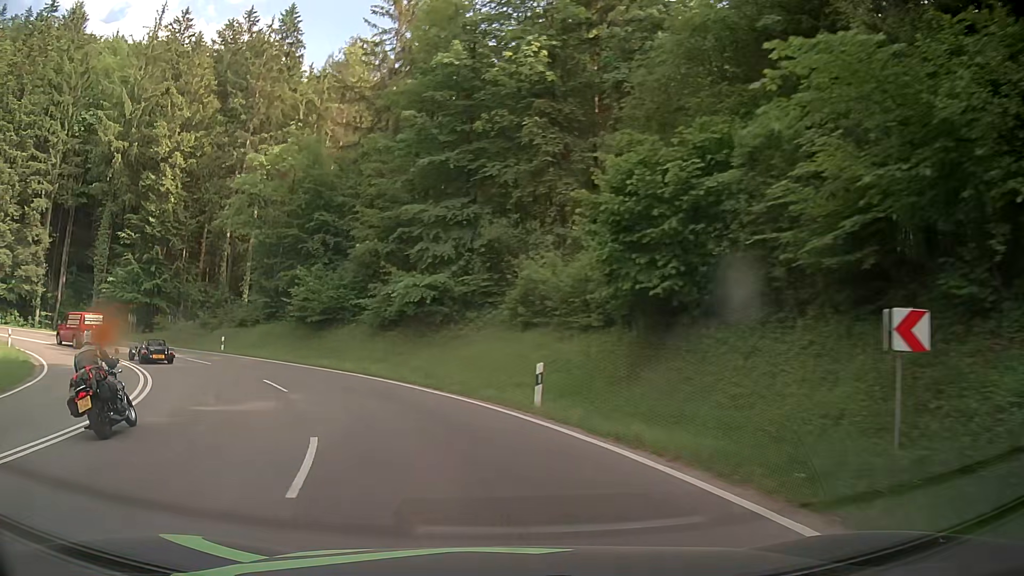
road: primary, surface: asphalt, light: Day
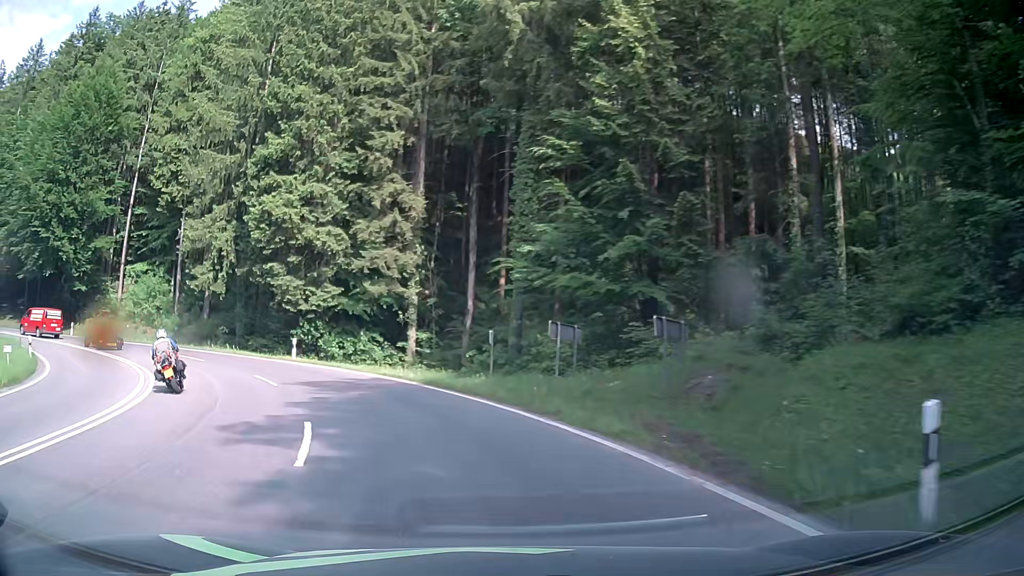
(-14.1, +32.0) m; -48°
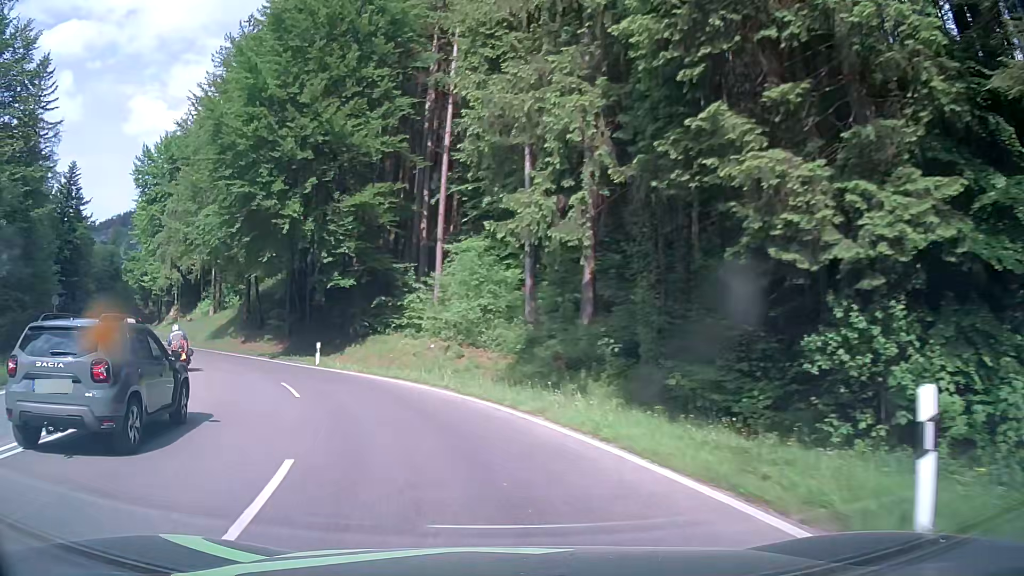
(-9.1, +26.5) m; -37°
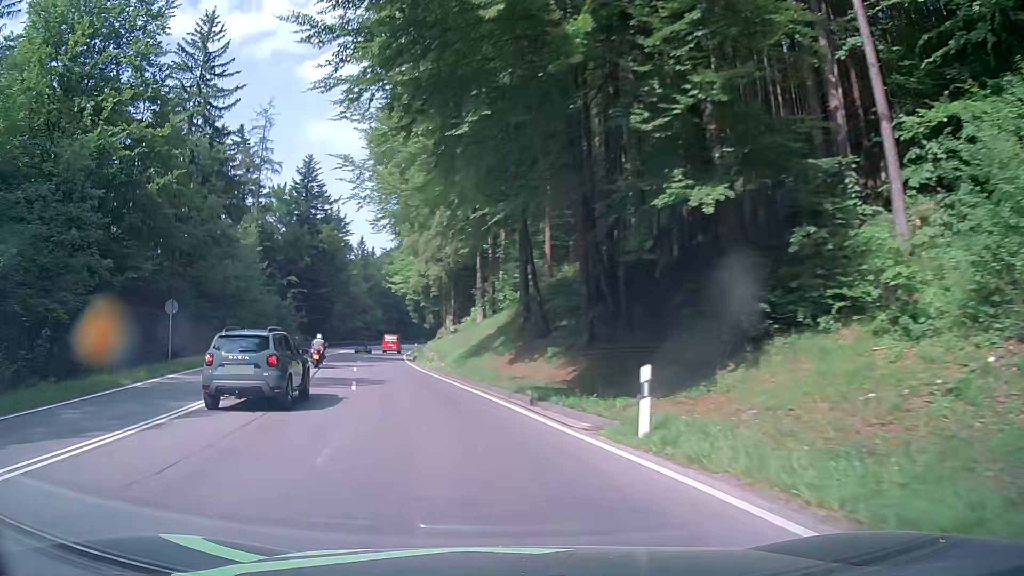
(-5.3, +20.7) m; -28°
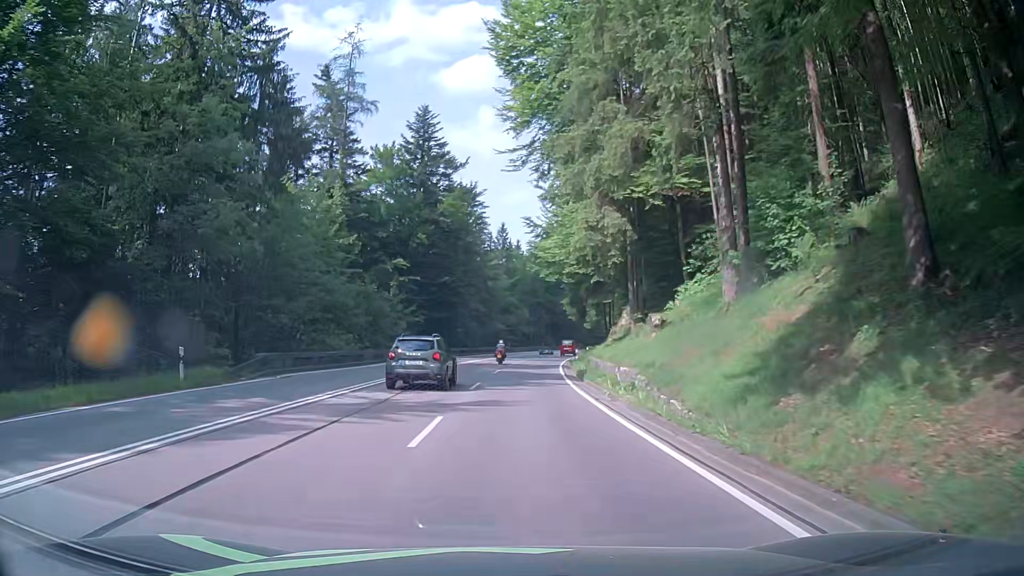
(-3.8, +22.3) m; -13°
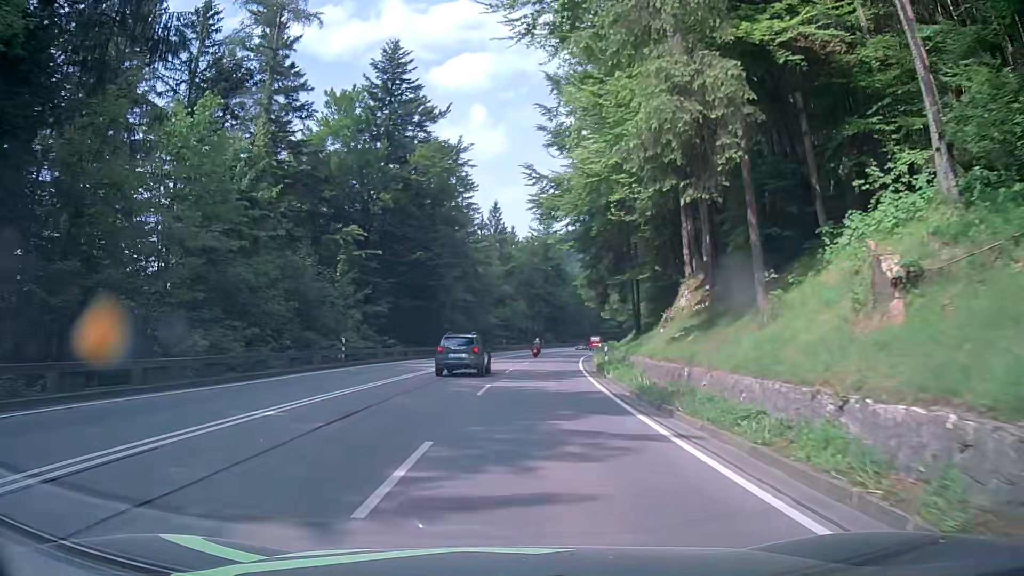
(-0.3, +16.0) m; -1°
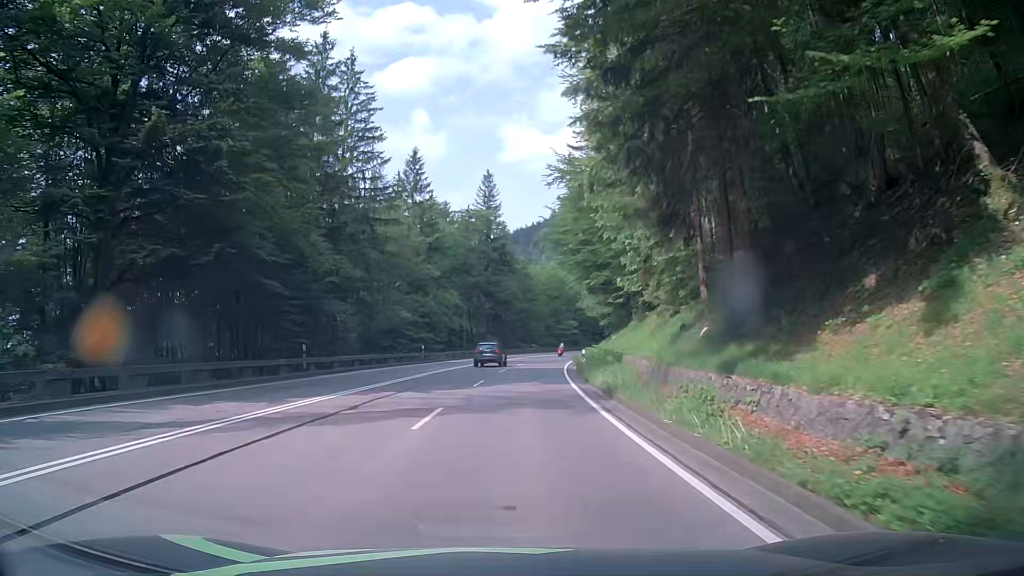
(+1.7, +30.5) m; +5°
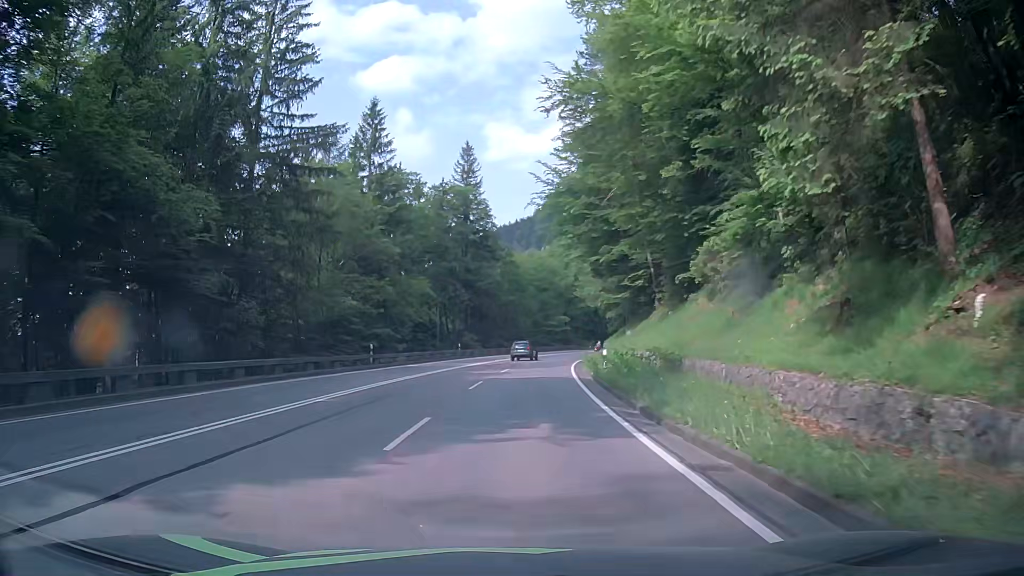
(+0.3, +14.8) m; +2°
